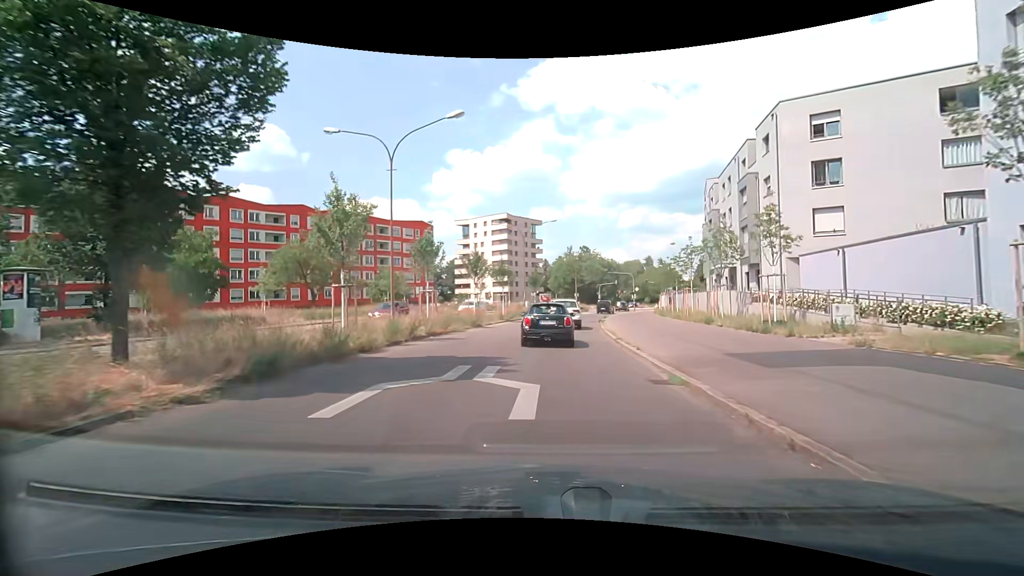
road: secondary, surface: asphalt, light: Day
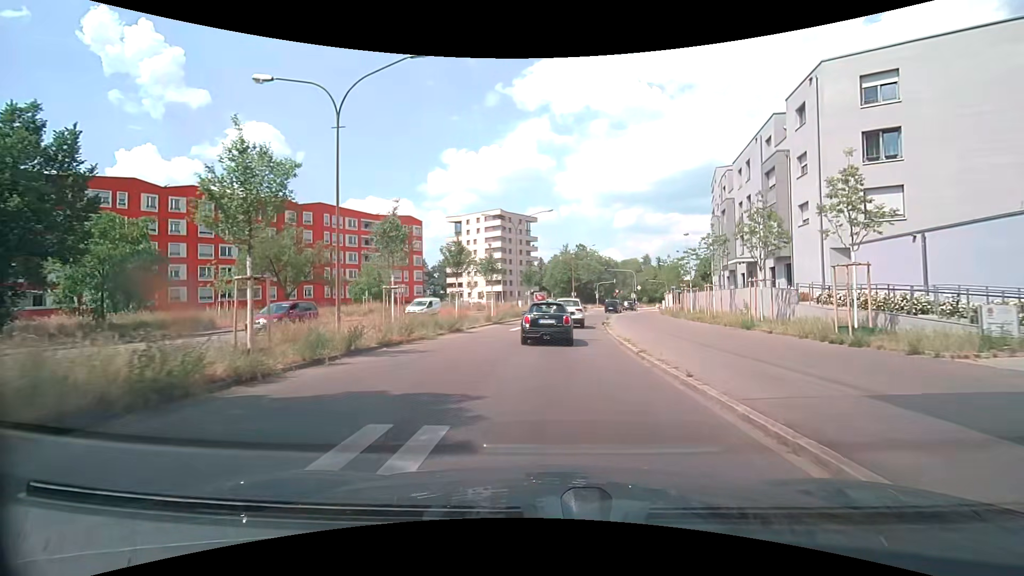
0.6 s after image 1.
(0.0, +5.4) m; 0°
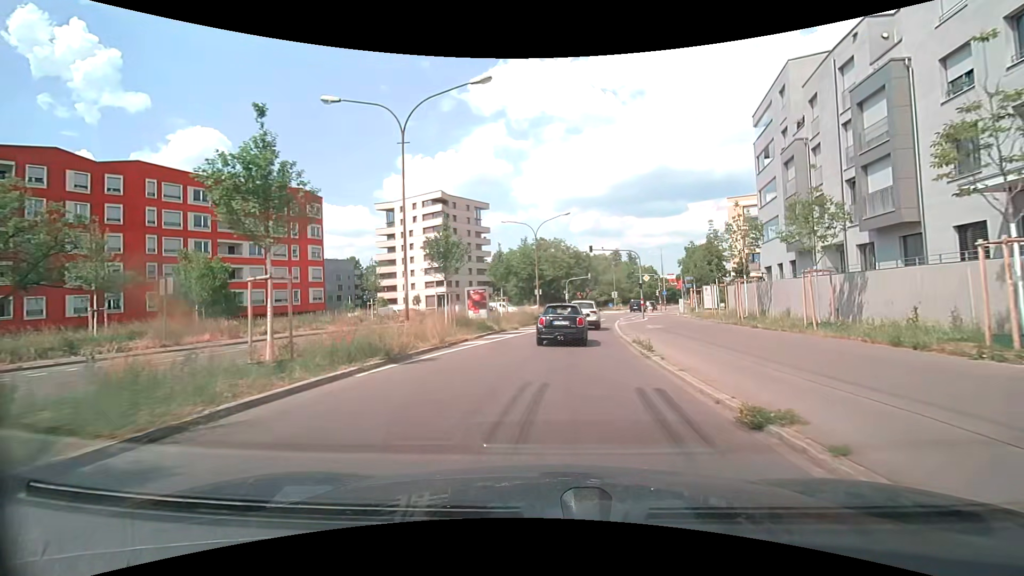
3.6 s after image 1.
(+1.0, +27.5) m; +5°
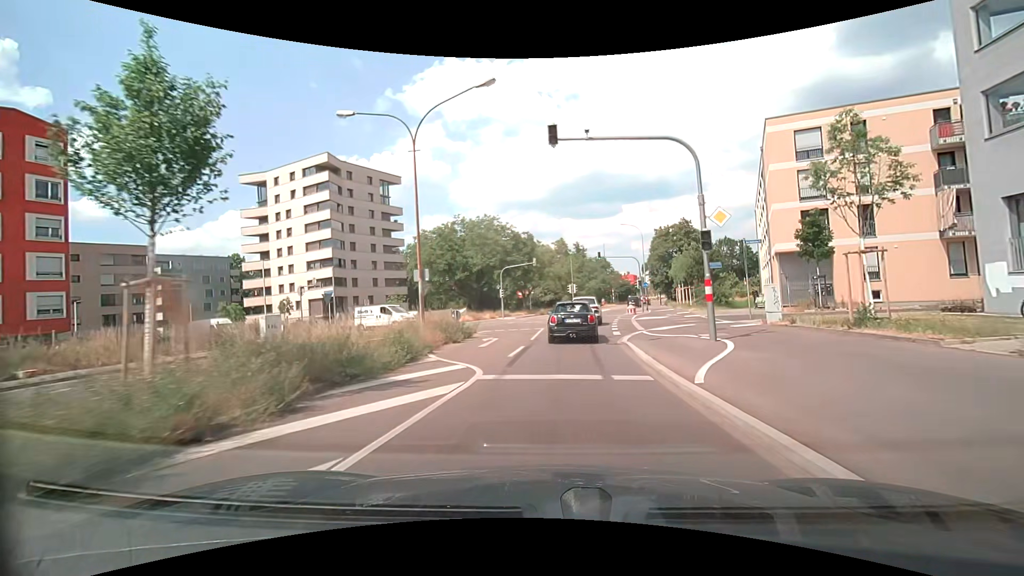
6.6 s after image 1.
(+1.6, +27.6) m; +7°
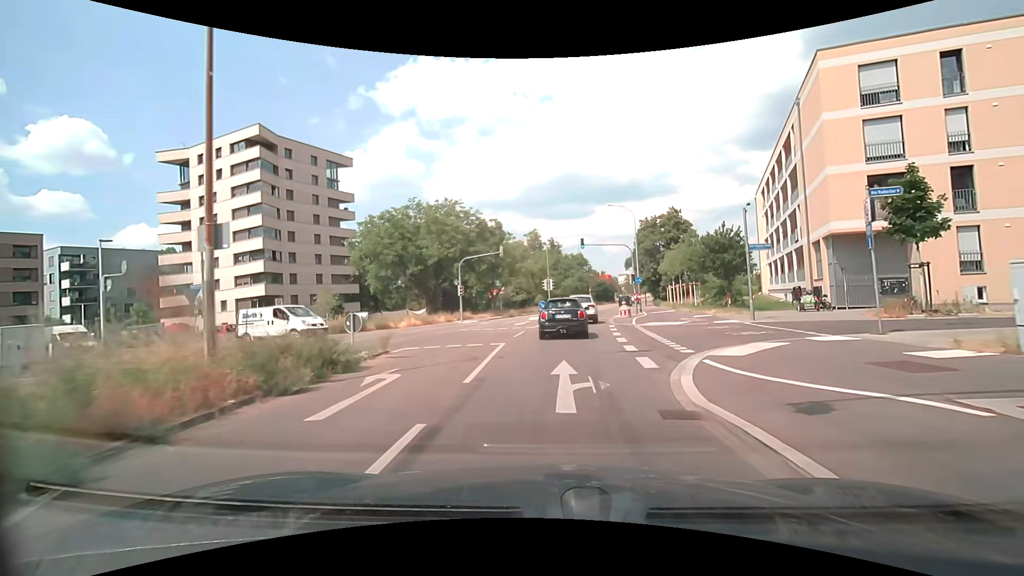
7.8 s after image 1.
(+0.3, +10.8) m; +3°
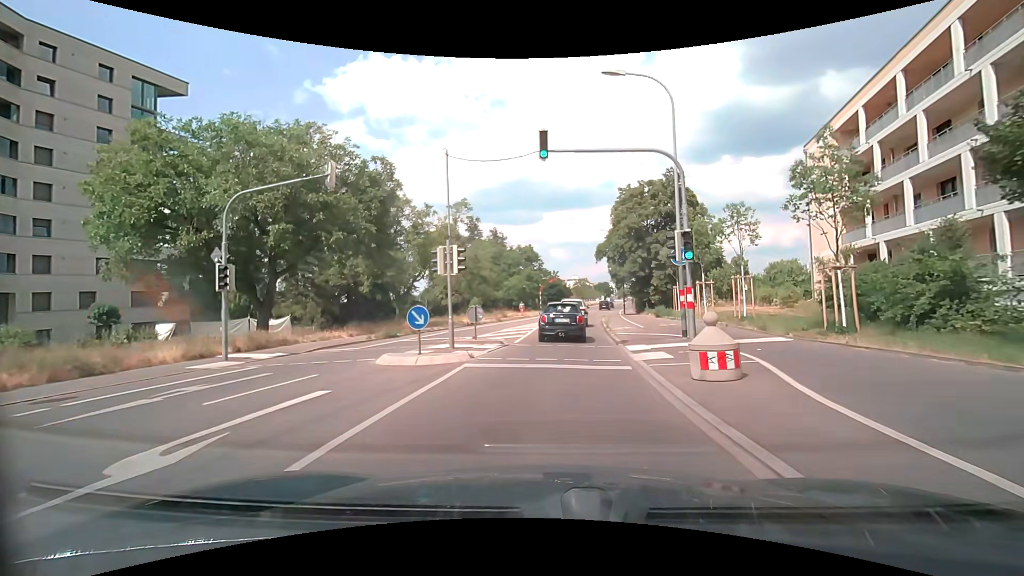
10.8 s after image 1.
(+1.5, +26.3) m; +6°
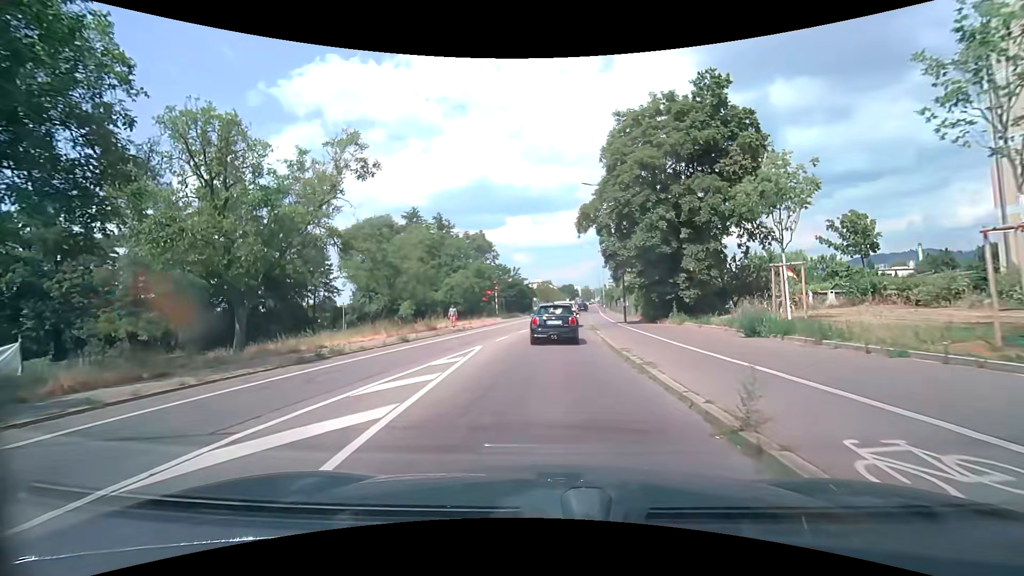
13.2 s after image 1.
(+0.7, +21.6) m; +4°
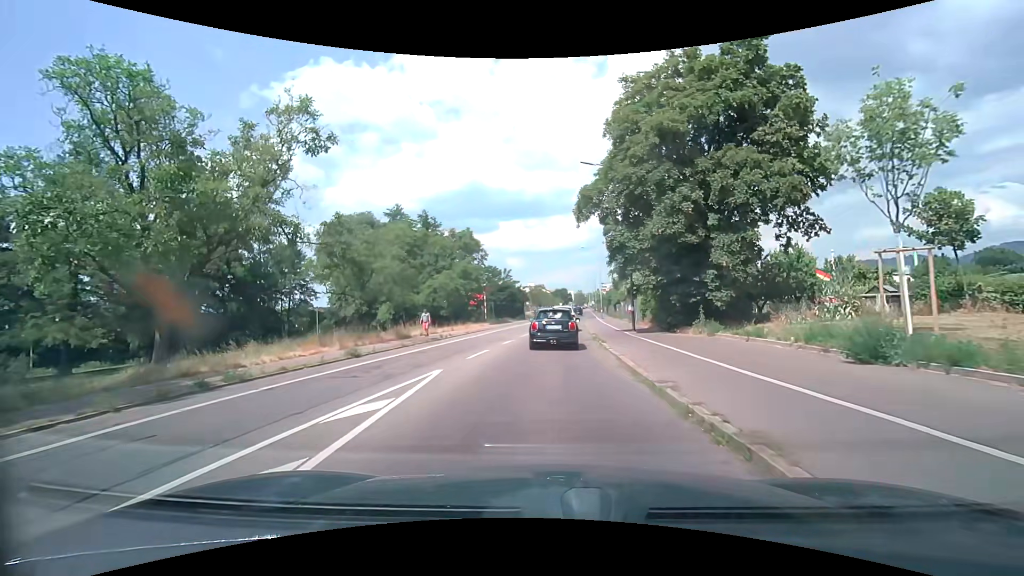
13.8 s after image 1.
(+0.1, +5.6) m; +1°
(0, +10) (0, +20) (+1, +30) (+1, +40) (+2, +50) (+3, +60) (+4, +70) (+4, +80) (+5, +90) (+6, +100) m
